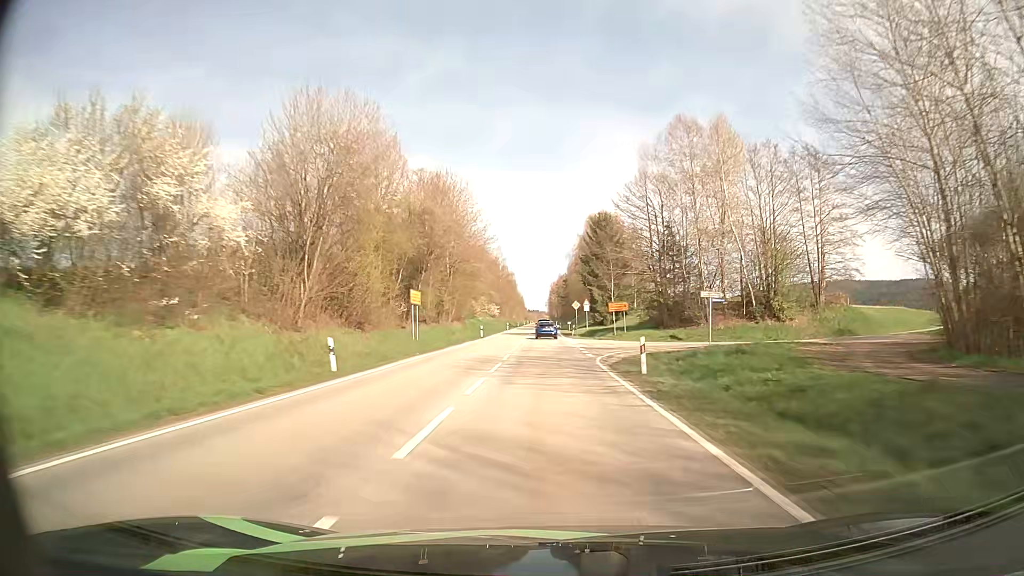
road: secondary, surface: asphalt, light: Day
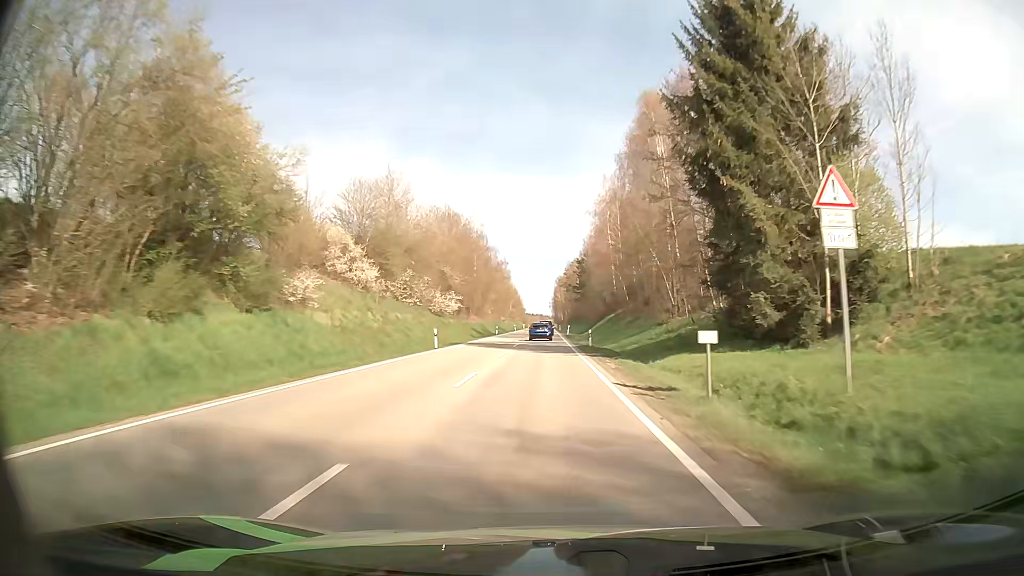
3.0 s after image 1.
(-0.1, +71.3) m; 0°
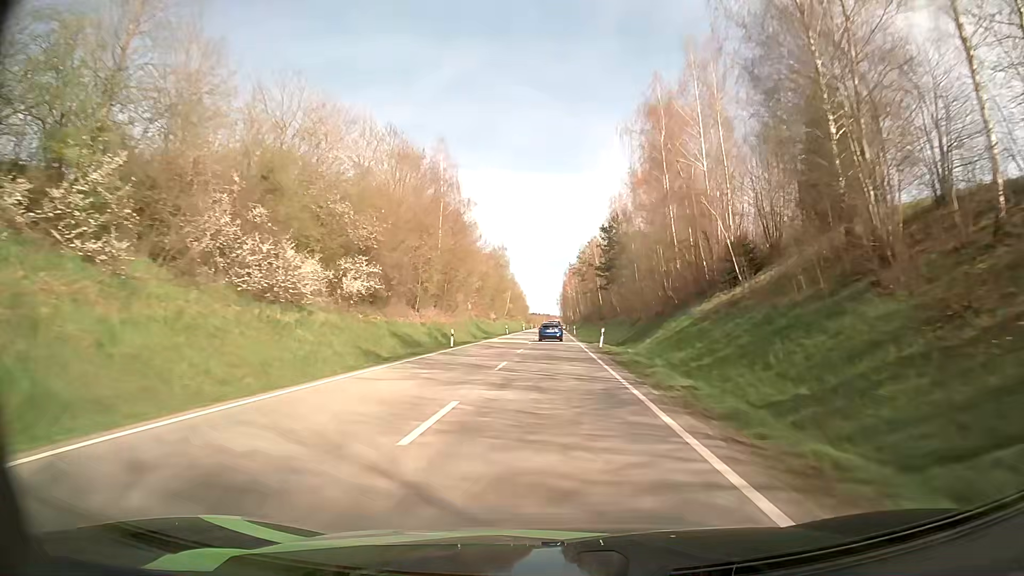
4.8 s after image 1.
(-0.2, +43.2) m; 0°
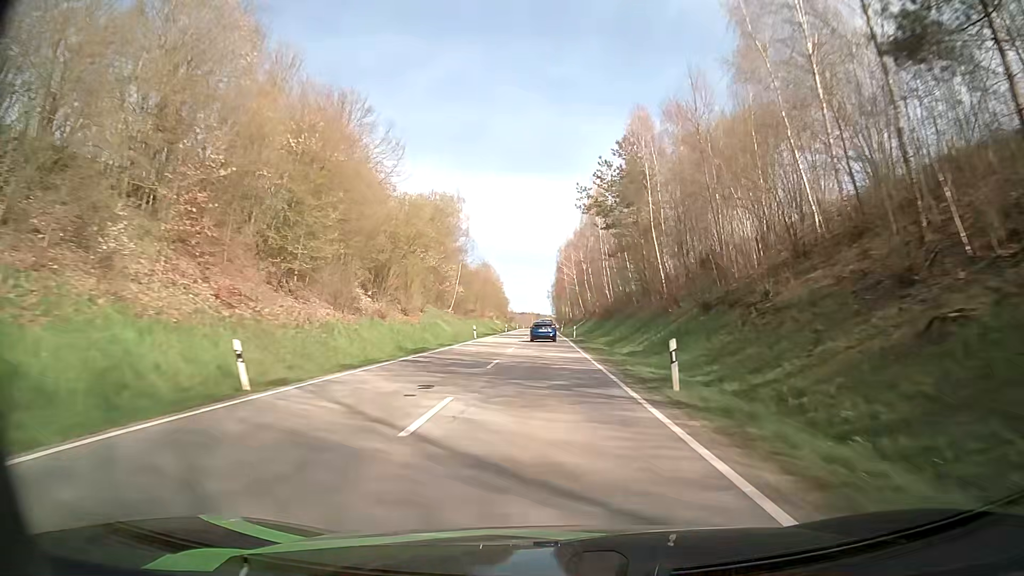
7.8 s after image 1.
(+0.7, +71.9) m; +1°
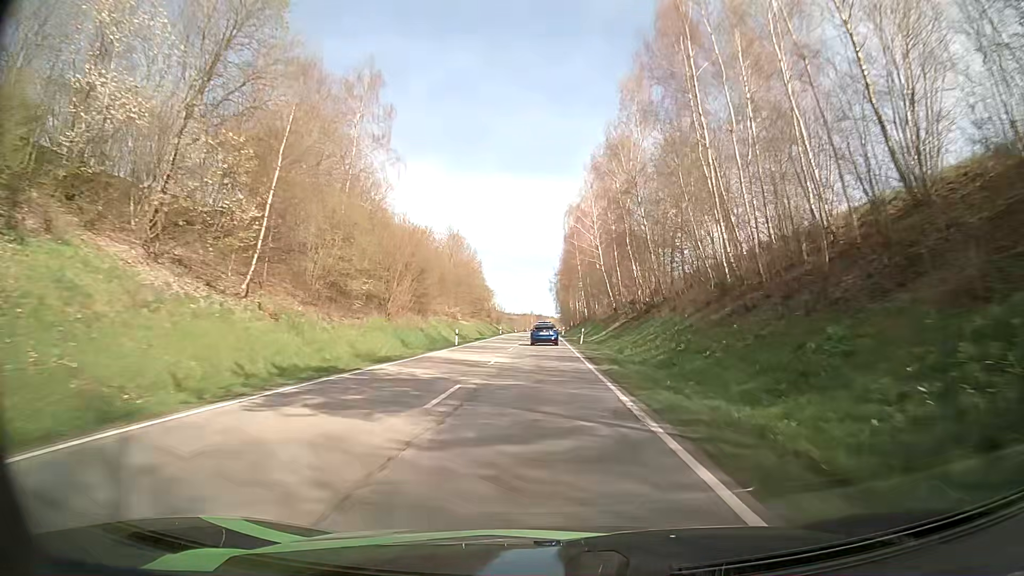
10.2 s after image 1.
(-0.3, +57.1) m; -1°
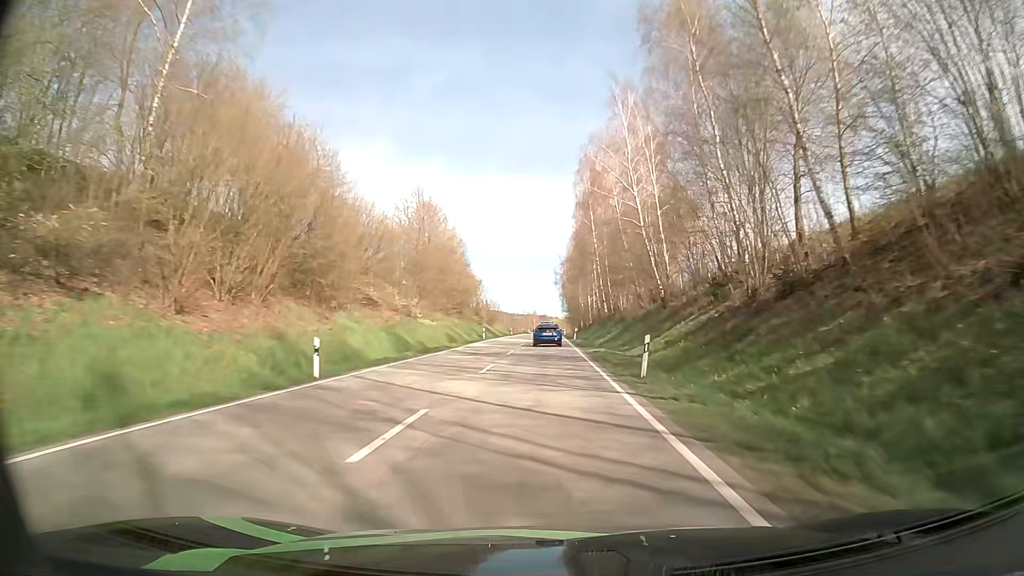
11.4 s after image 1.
(0.0, +28.7) m; 0°
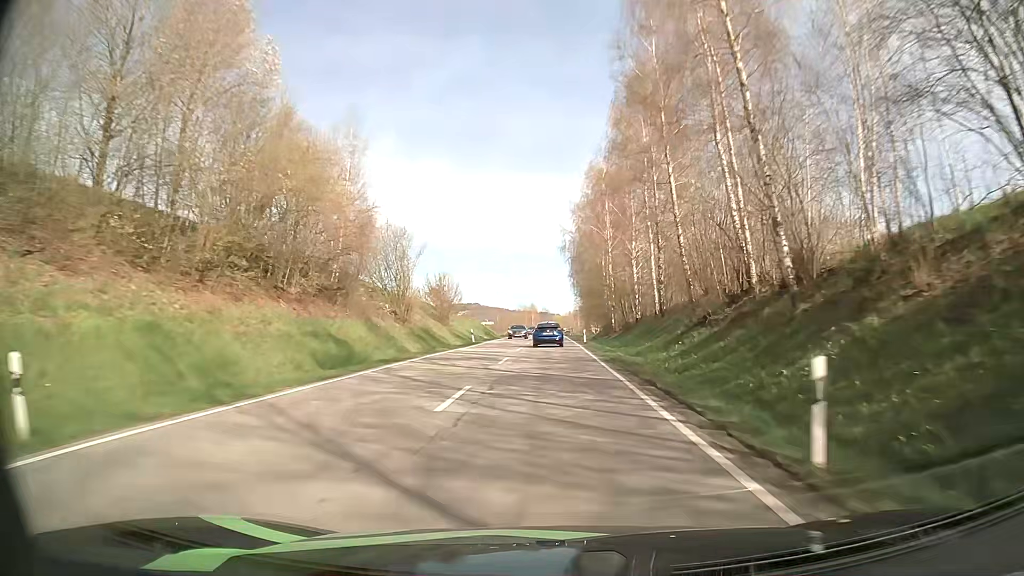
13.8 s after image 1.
(0.0, +56.8) m; 0°
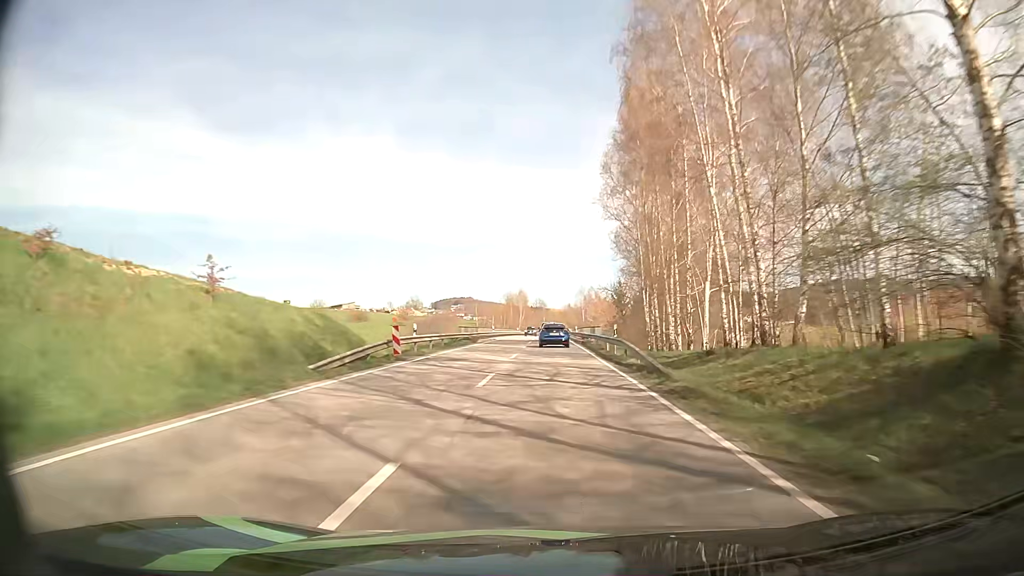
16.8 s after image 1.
(+0.1, +68.2) m; 0°
(0, +10) (0, +20) (0, +30) (0, +40) (0, +50) (0, +60) (0, +70) (+1, +80) (+1, +90) (+1, +100) m
